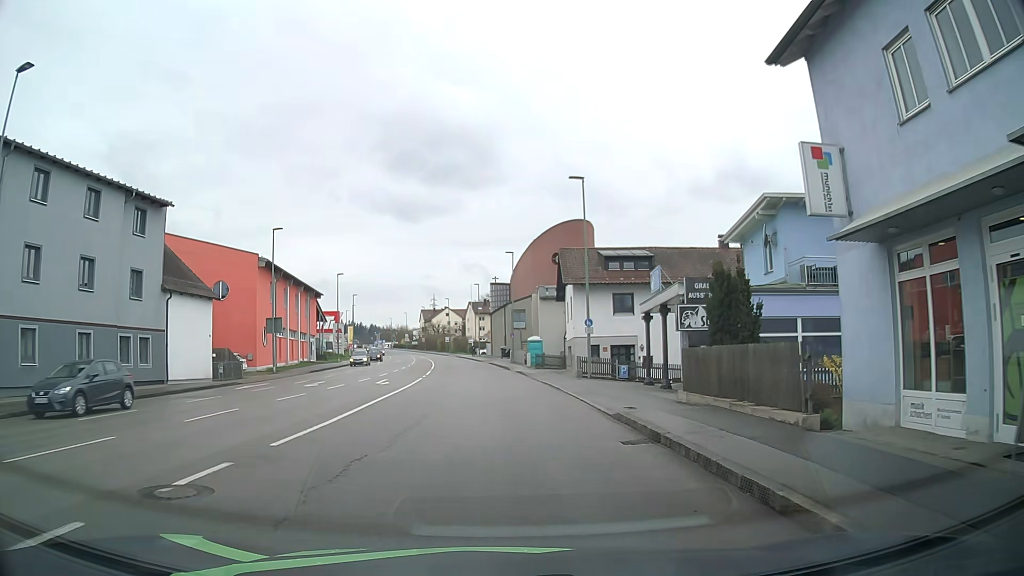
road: tertiary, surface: asphalt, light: Day
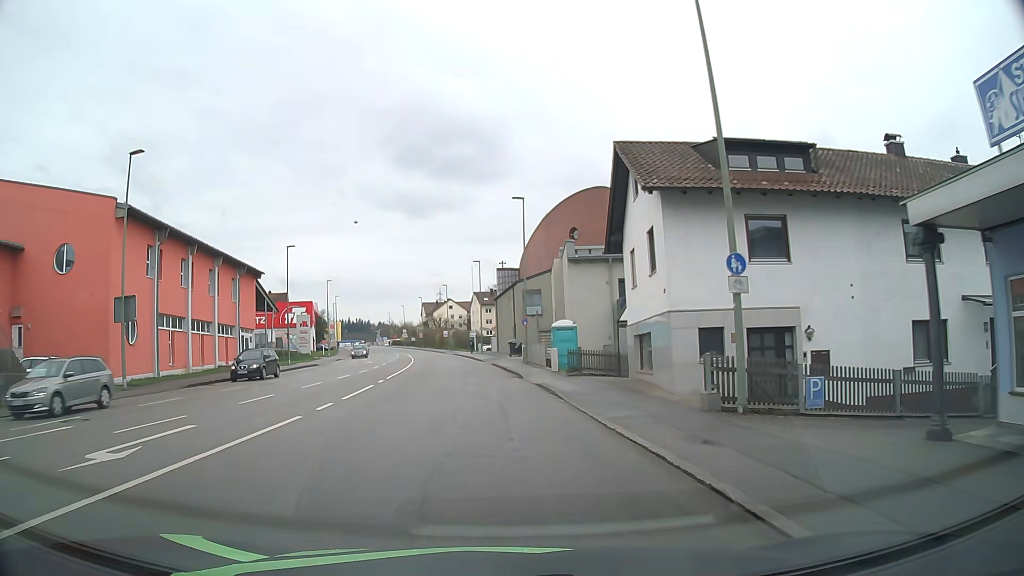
(+0.1, +21.5) m; 0°
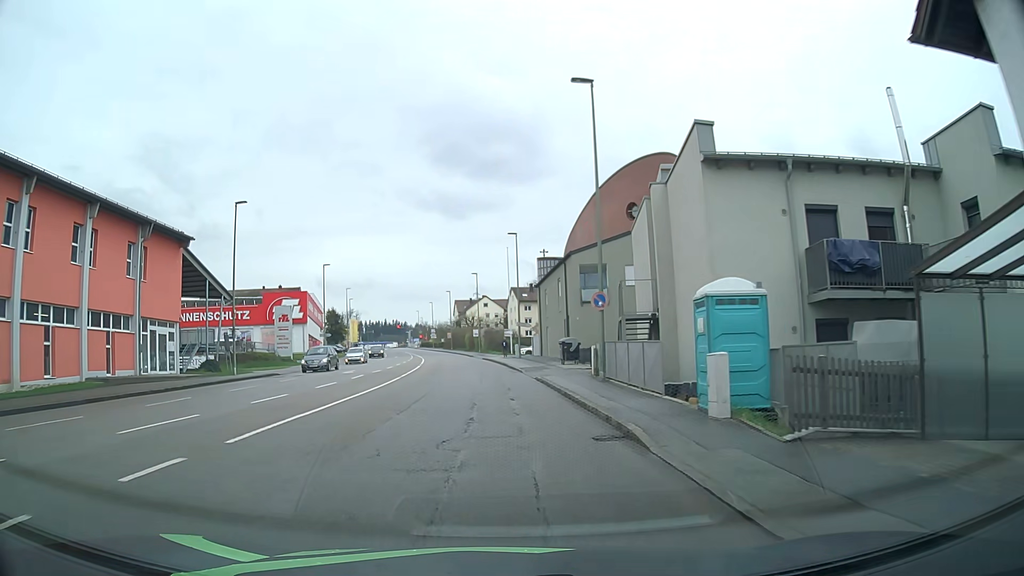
(-0.6, +19.6) m; -4°
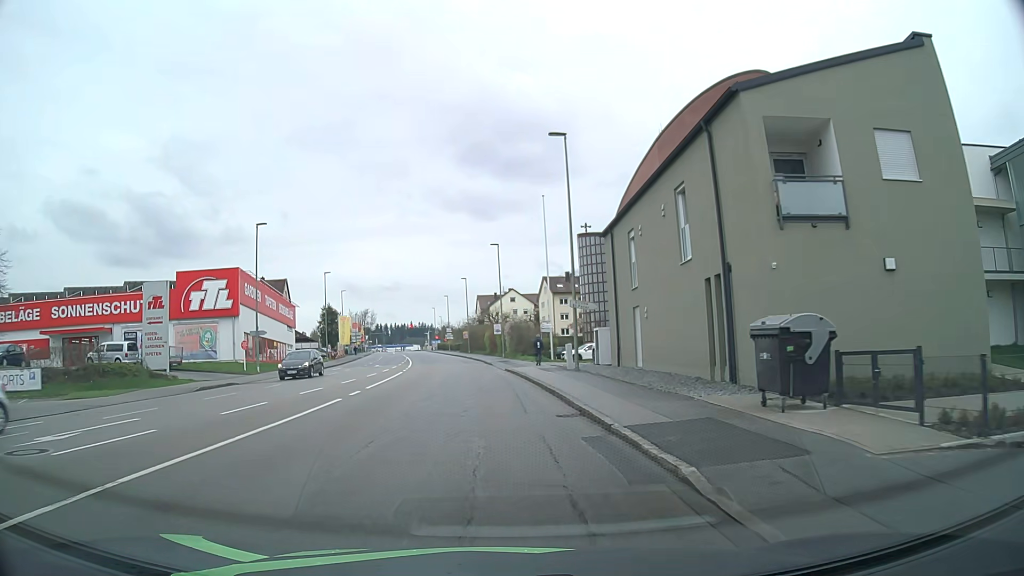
(-0.5, +27.0) m; -2°
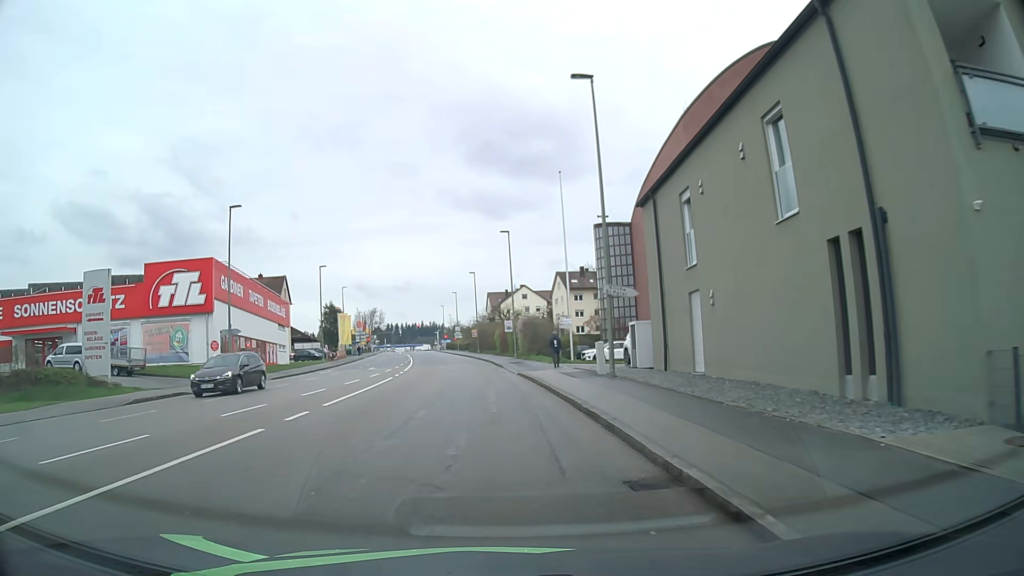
(-0.1, +6.6) m; -2°
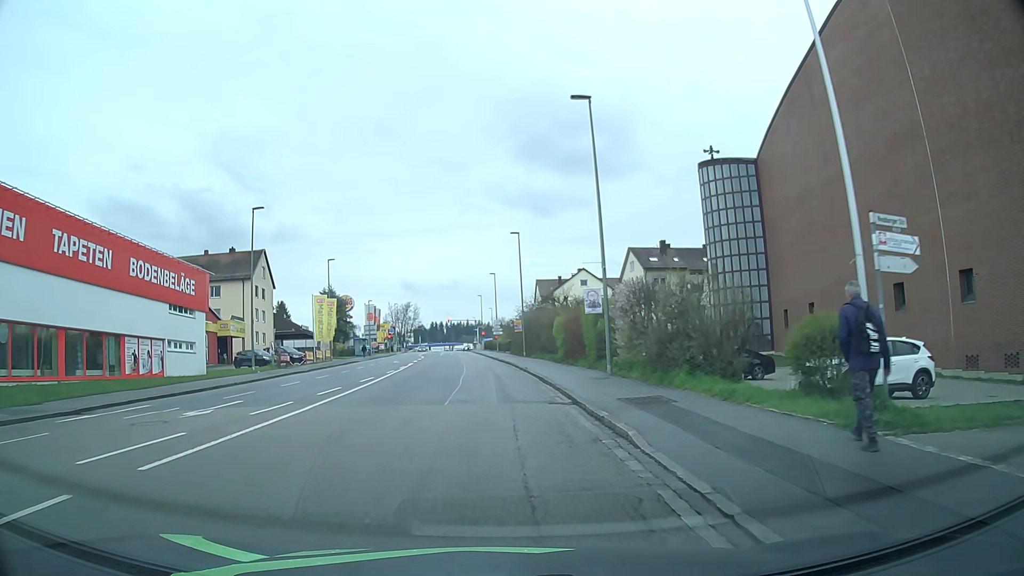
(-1.0, +30.8) m; -3°
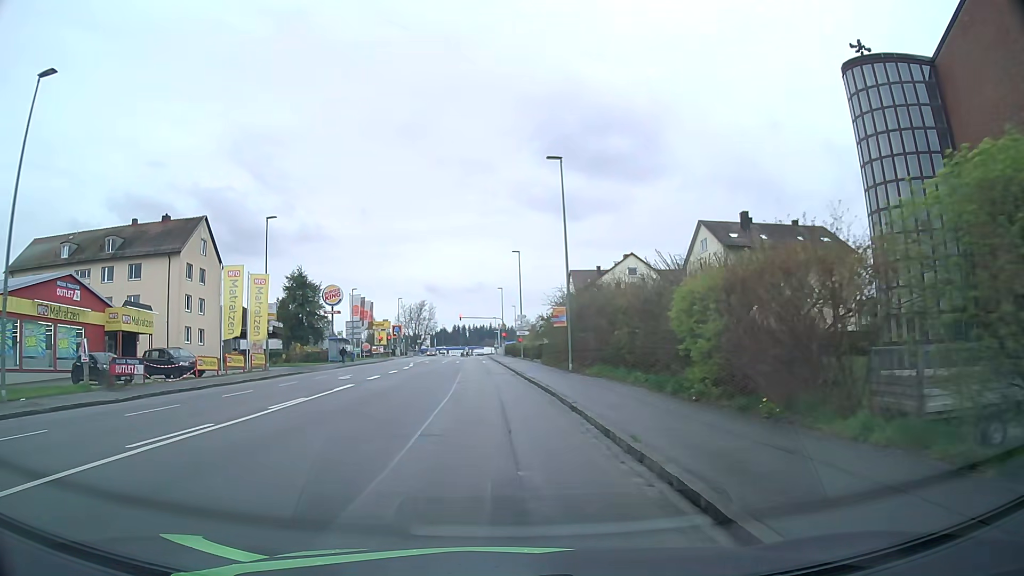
(-0.5, +24.5) m; -2°
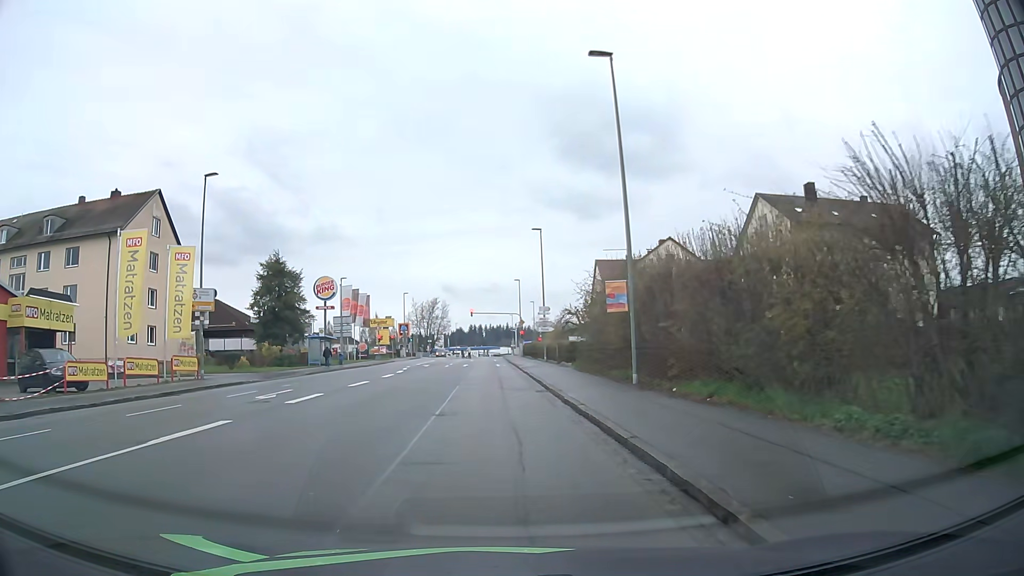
(-0.2, +12.5) m; -2°
(0, +10) (0, +20) (0, +30) (-1, +40) (-1, +50) (-1, +60) (-1, +70) (-1, +80) (-2, +90) (-2, +100) m
